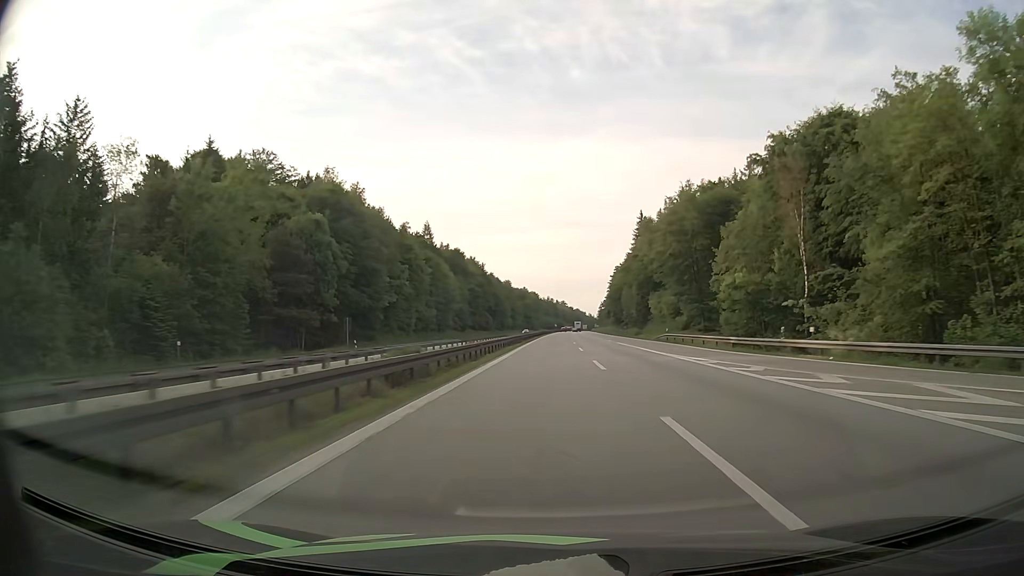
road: motorway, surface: asphalt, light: Day
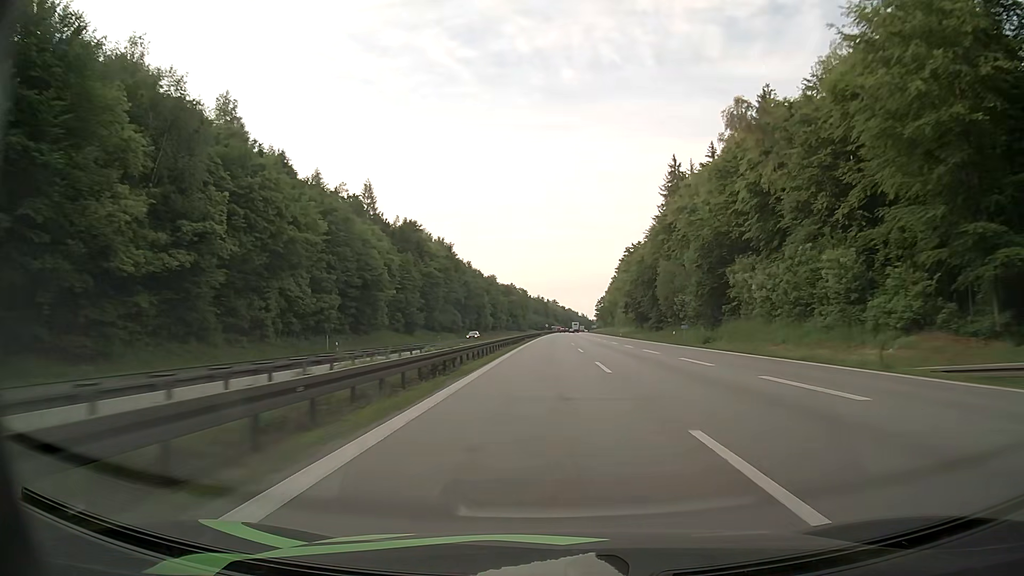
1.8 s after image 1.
(+0.4, +55.8) m; +1°
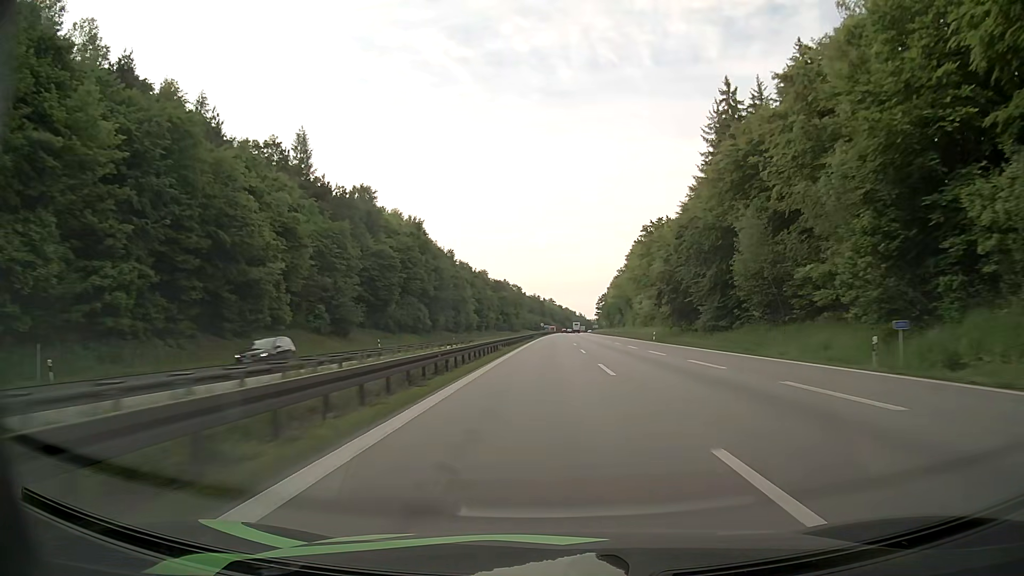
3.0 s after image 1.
(+0.1, +37.6) m; 0°
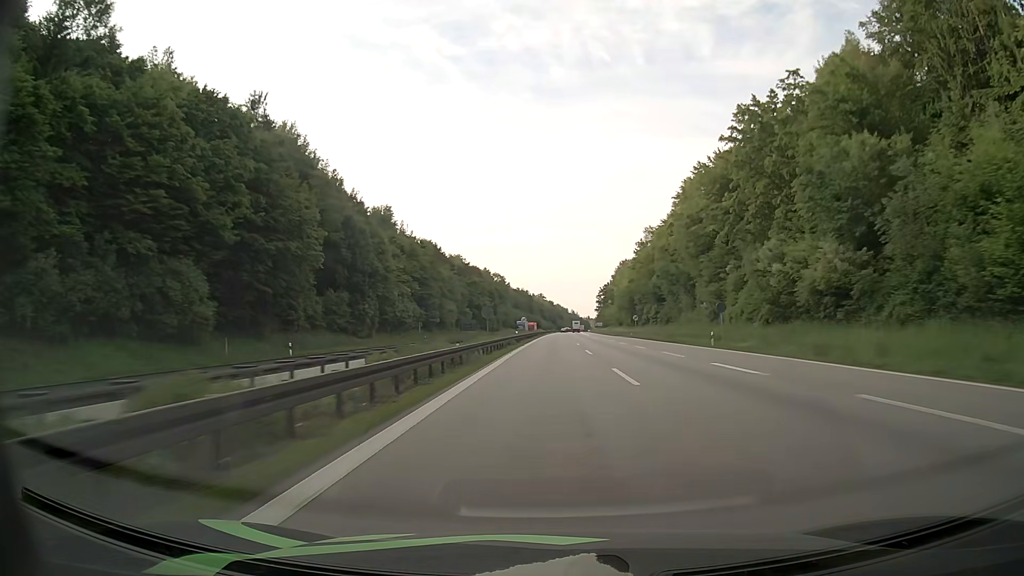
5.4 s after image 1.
(+0.5, +76.1) m; +1°
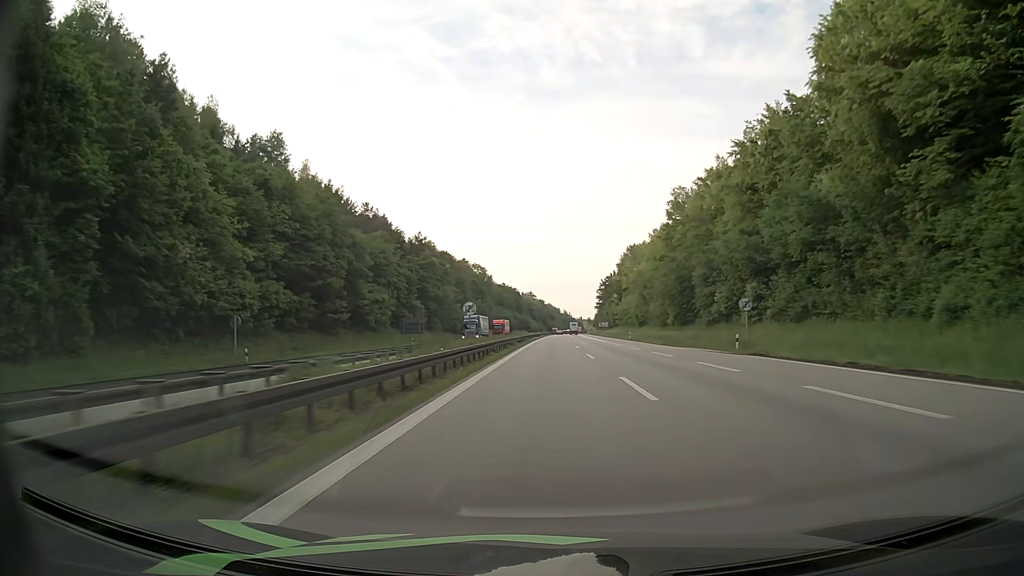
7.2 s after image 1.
(+0.3, +57.6) m; +1°
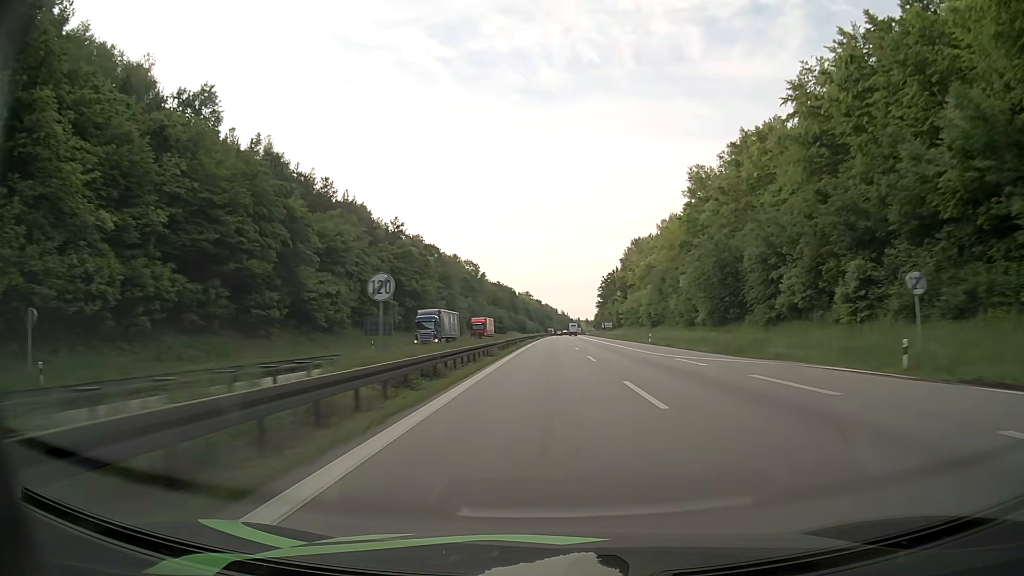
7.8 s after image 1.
(0.0, +19.7) m; 0°
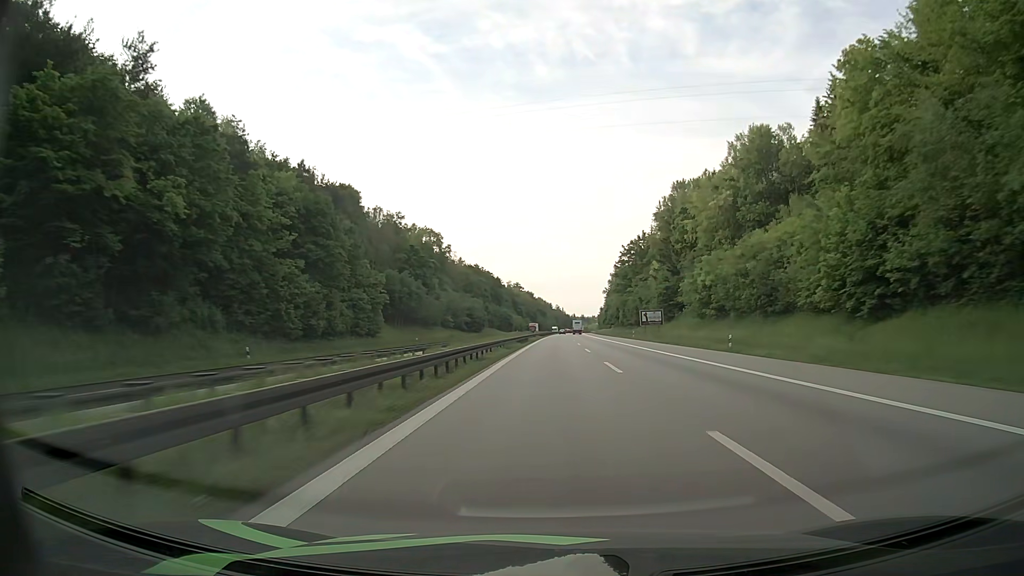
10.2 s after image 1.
(+0.6, +81.4) m; +1°
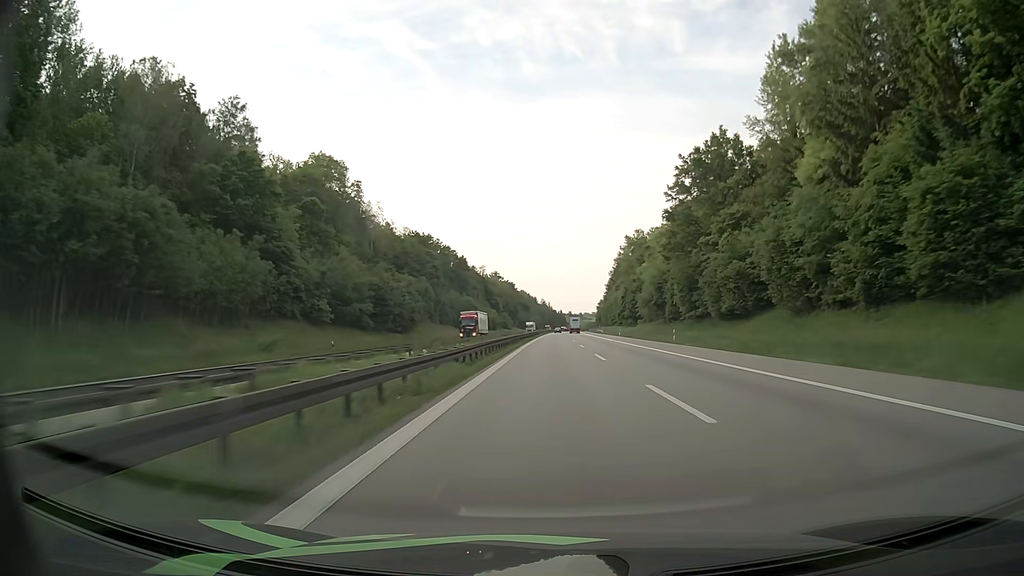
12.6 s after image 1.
(+0.8, +82.8) m; +1°
(0, +10) (0, +20) (0, +30) (0, +40) (0, +50) (+1, +60) (+1, +70) (+1, +80) (+1, +90) (+1, +100) m
